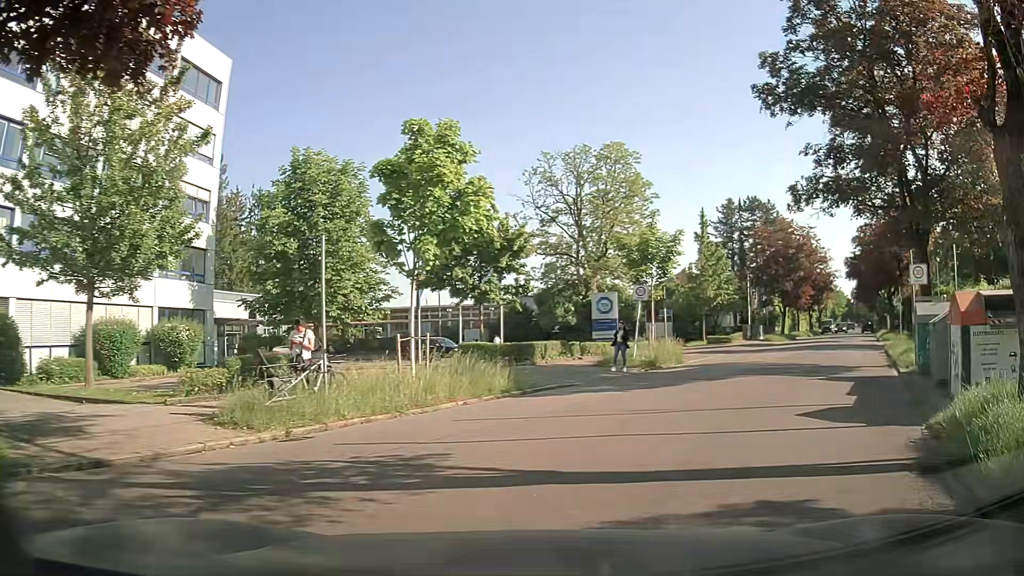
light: Day
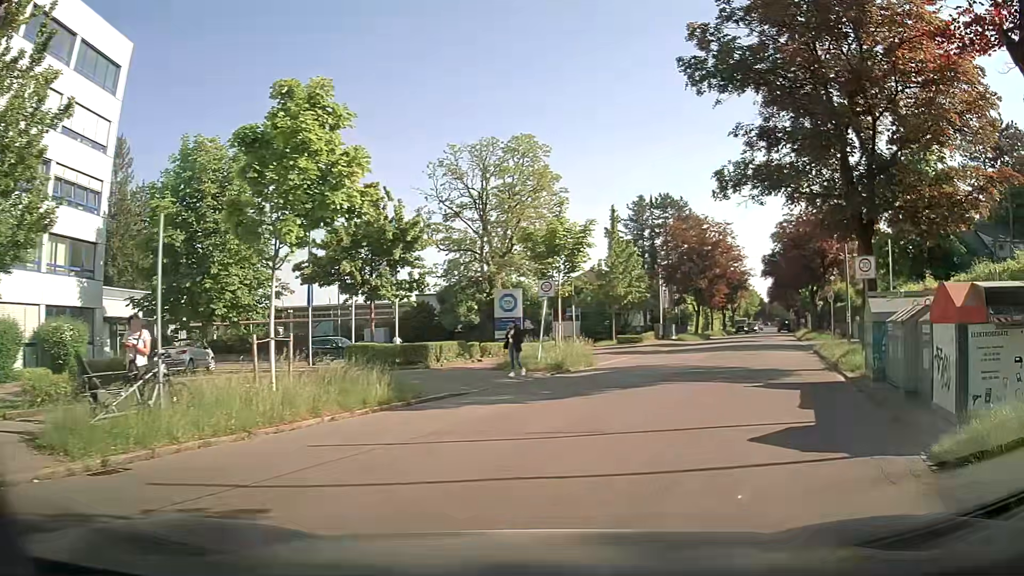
(+0.1, +2.4) m; +8°
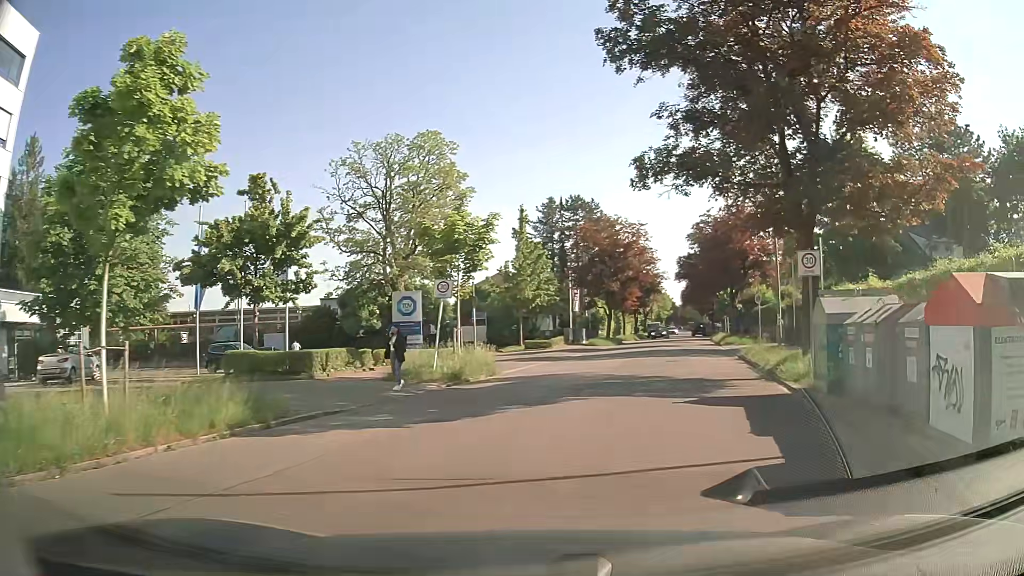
(+0.1, +2.4) m; +6°
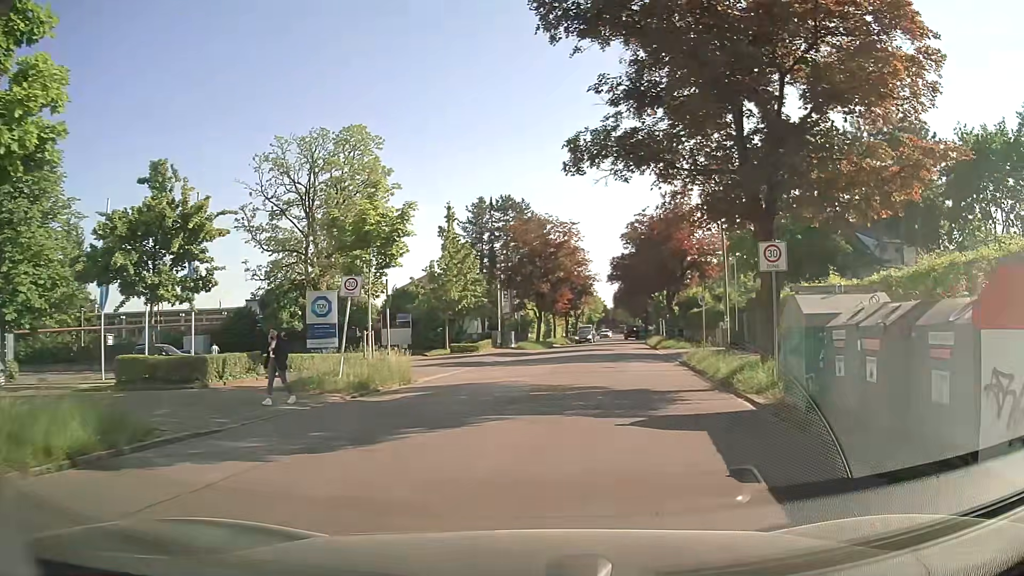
(+0.1, +2.4) m; +5°
